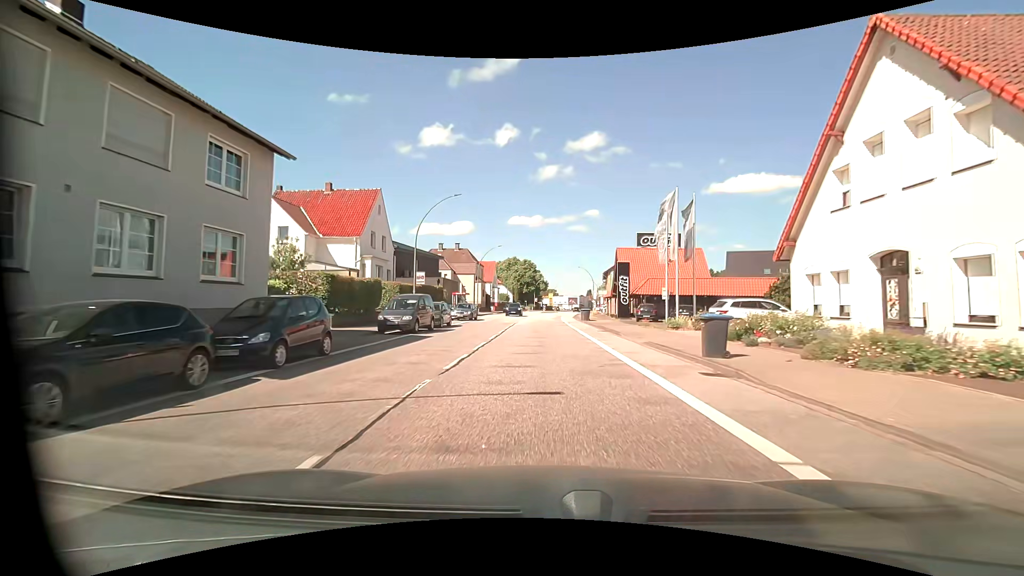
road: primary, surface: asphalt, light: Day
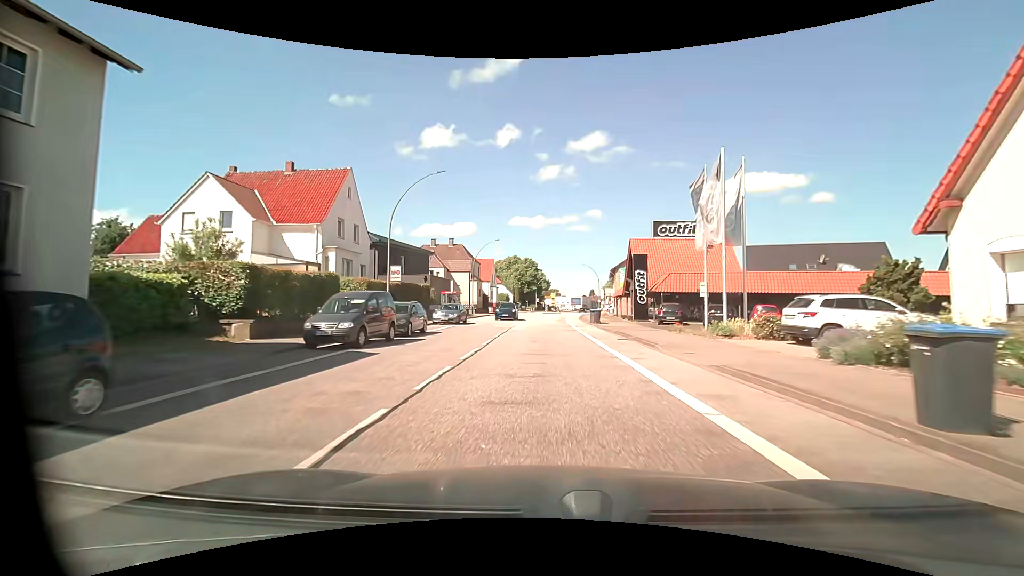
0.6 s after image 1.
(0.0, +7.1) m; 0°
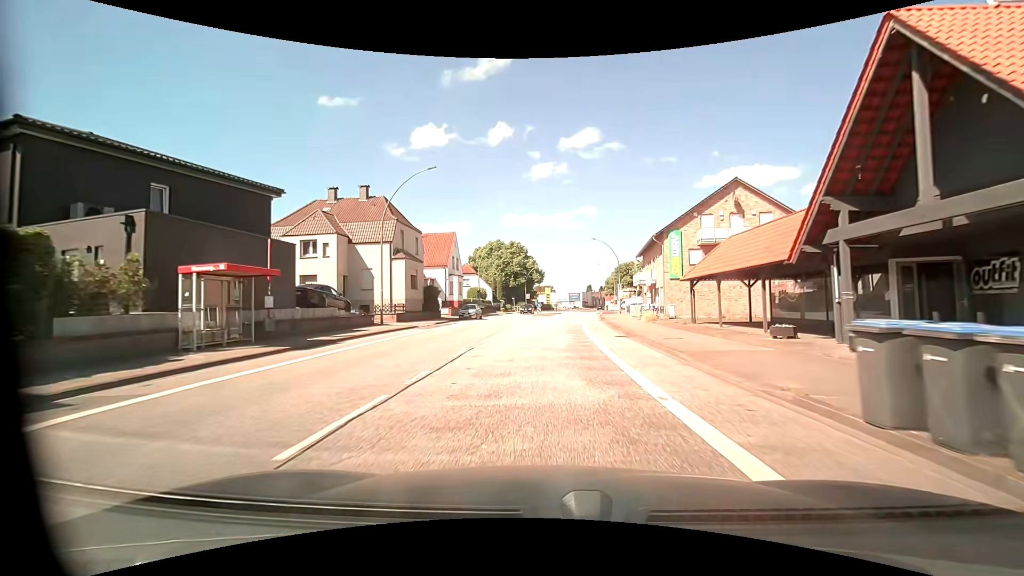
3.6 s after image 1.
(+0.2, +35.0) m; +1°
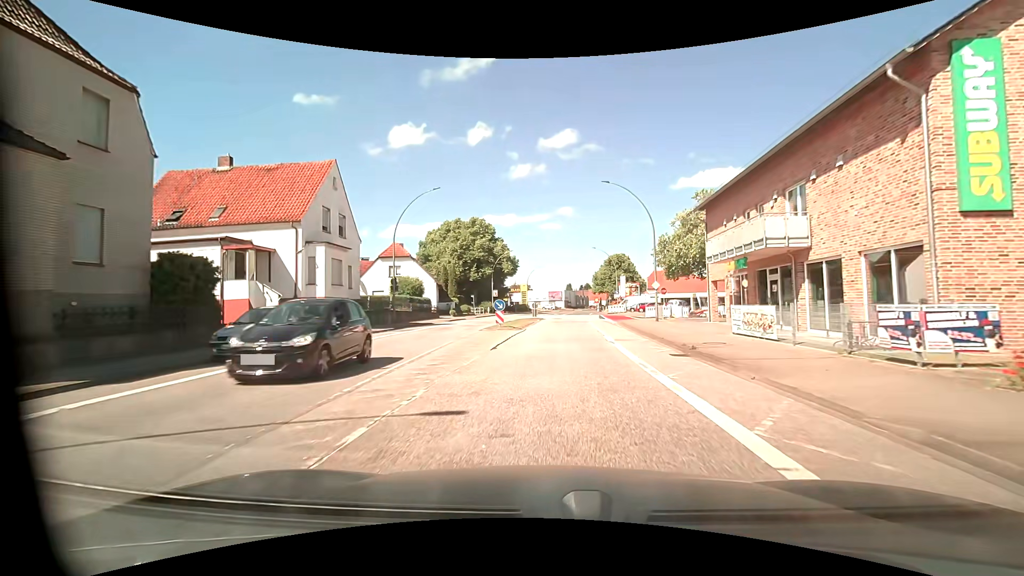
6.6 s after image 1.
(+0.3, +30.8) m; +2°
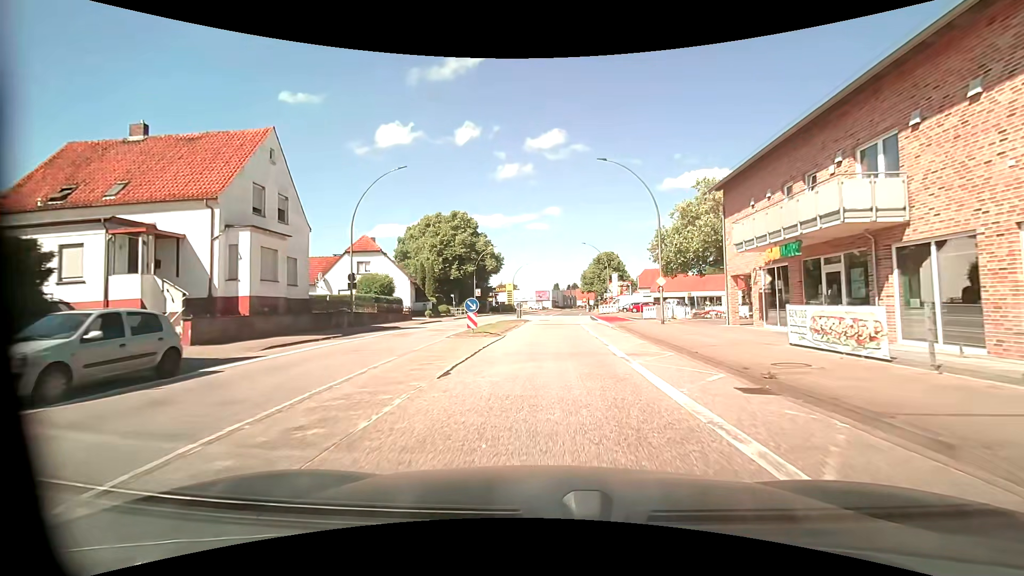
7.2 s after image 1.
(+0.1, +5.5) m; +1°
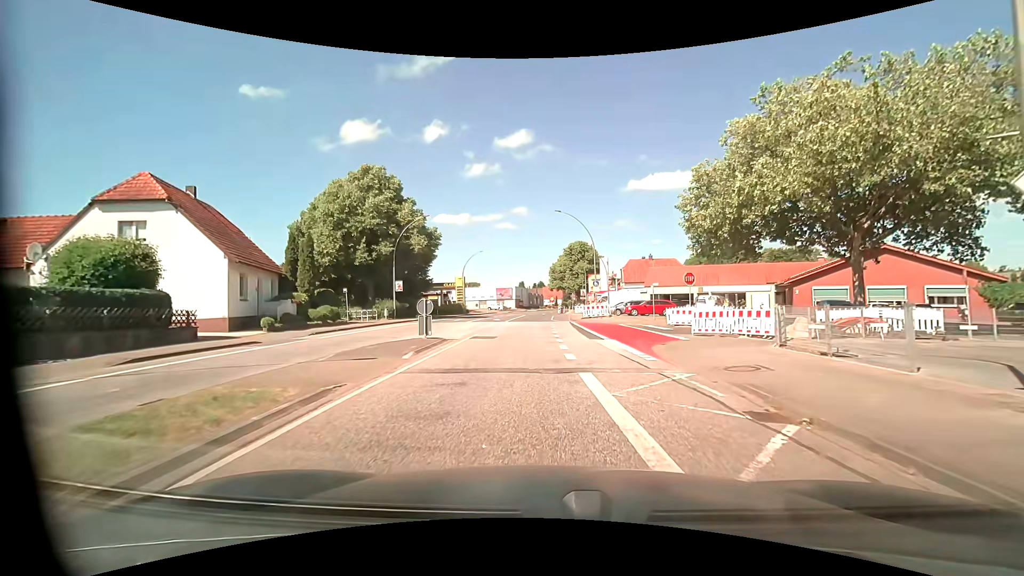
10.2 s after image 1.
(+1.0, +23.8) m; +3°
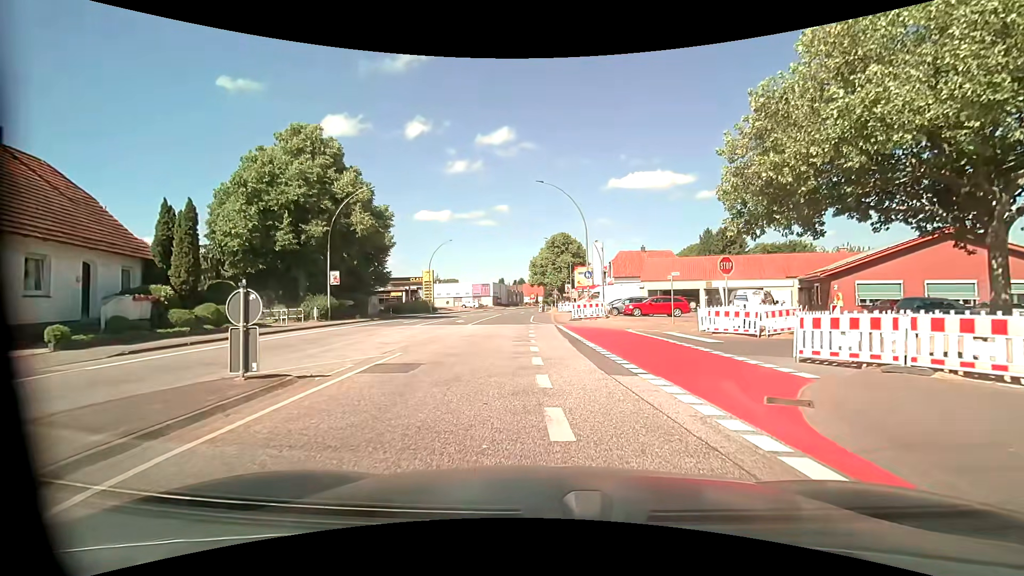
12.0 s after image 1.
(+0.3, +10.1) m; +4°
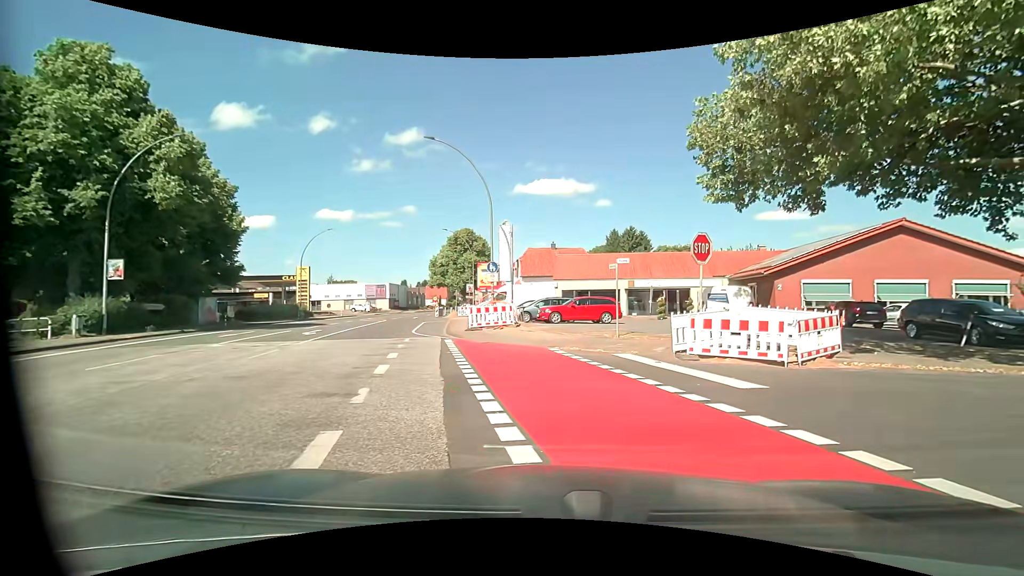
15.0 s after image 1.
(+0.3, +9.6) m; +10°
(+4, +9) (+14, +9) (+23, +7) (+33, +7) (+43, +7) (+53, +5) (+63, +4) (+73, +4) (+83, +4) (+93, +4) m
